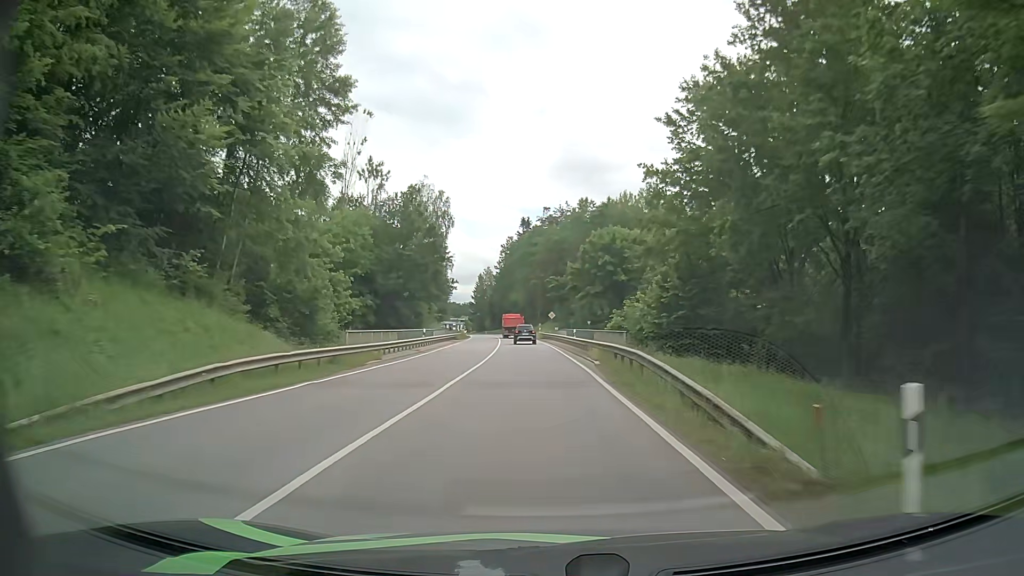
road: secondary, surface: asphalt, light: Day
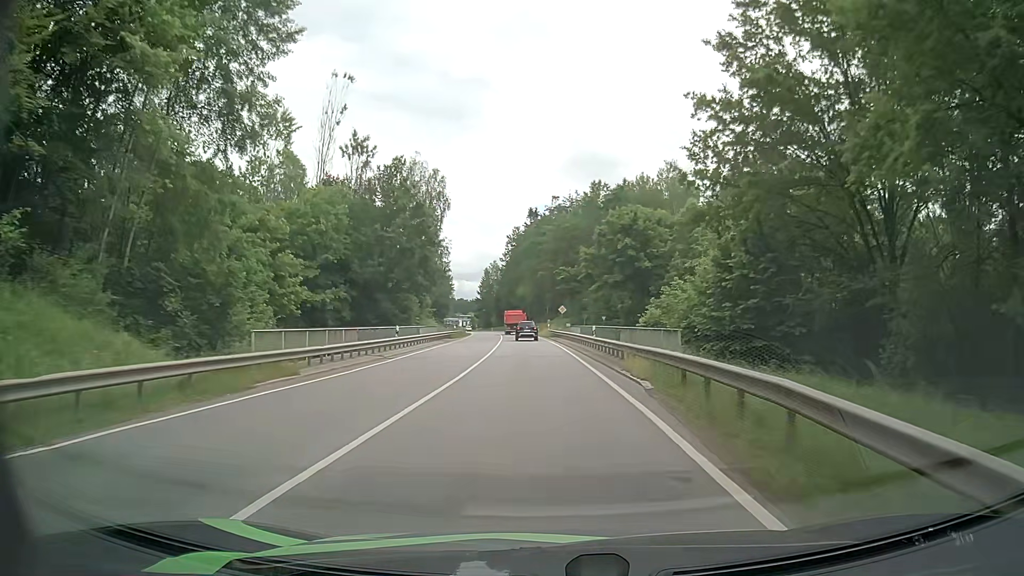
(-0.1, +10.8) m; -1°
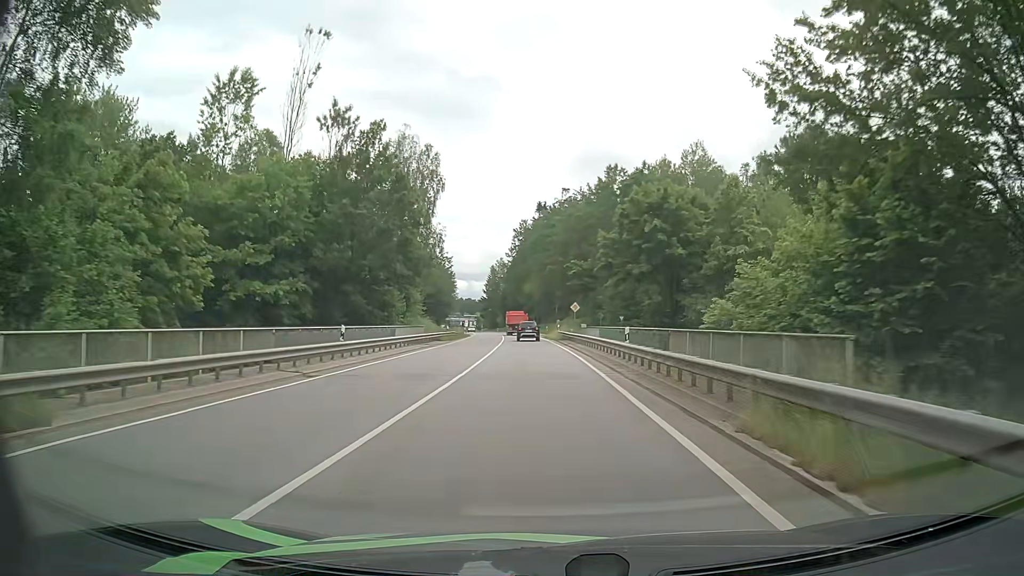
(-0.1, +10.9) m; -1°
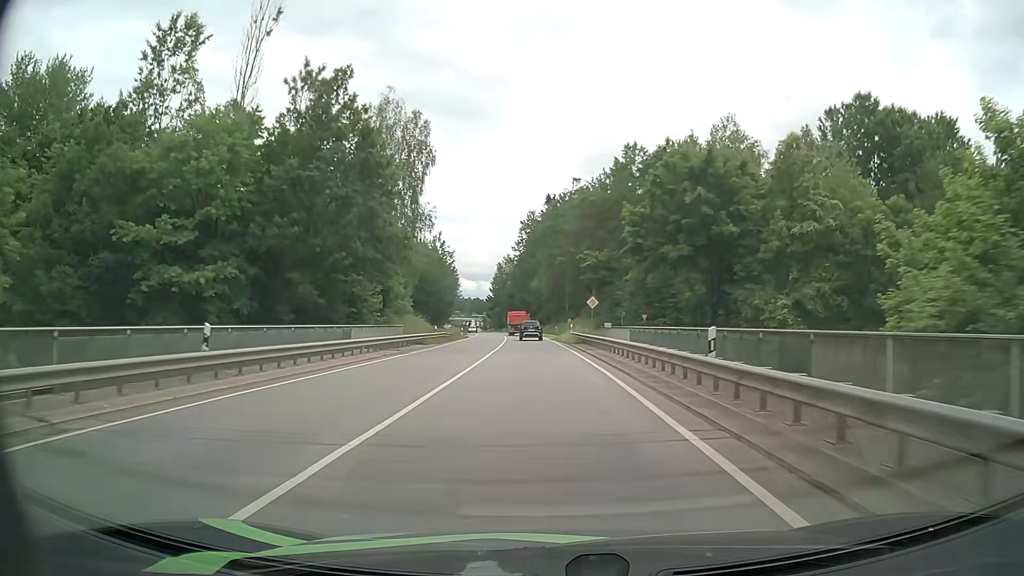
(-0.1, +11.0) m; -1°
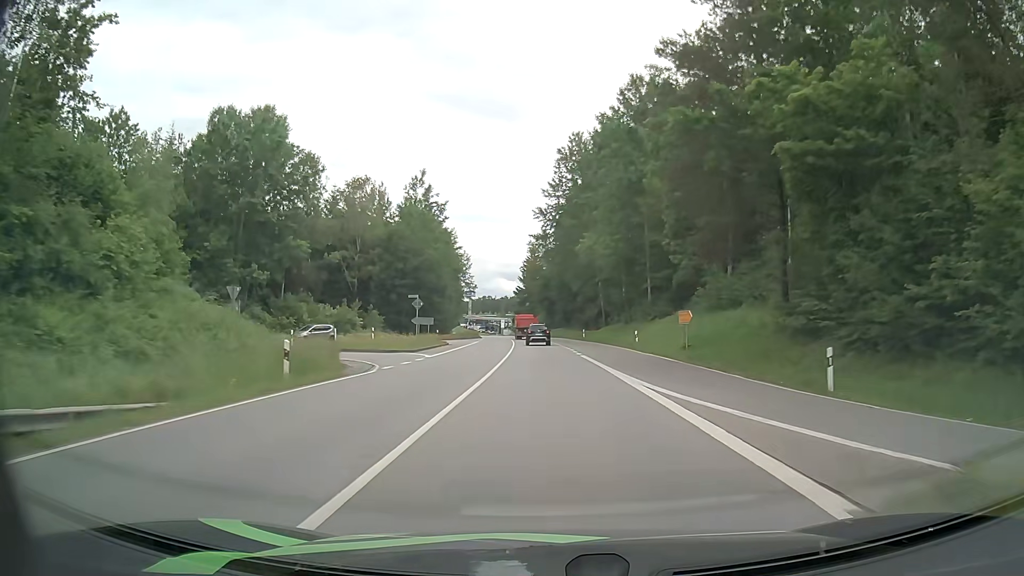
(-1.6, +55.2) m; -4°
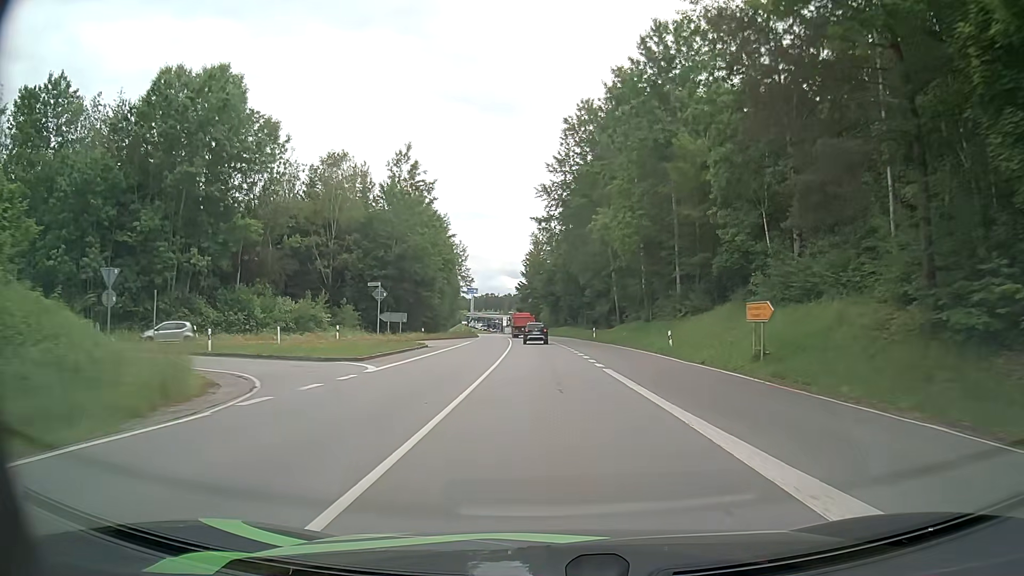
(0.0, +11.2) m; 0°
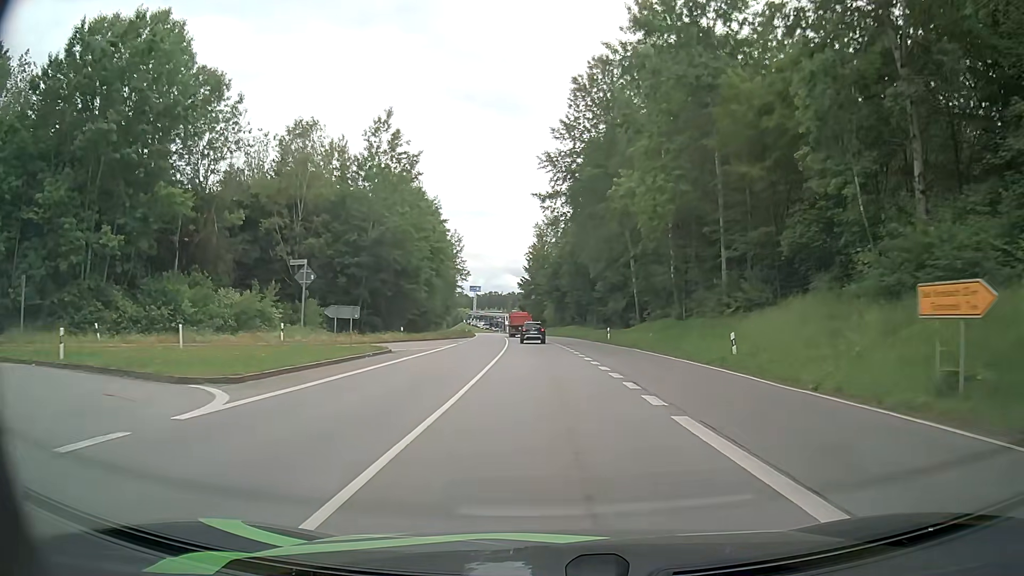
(-0.1, +11.0) m; 0°
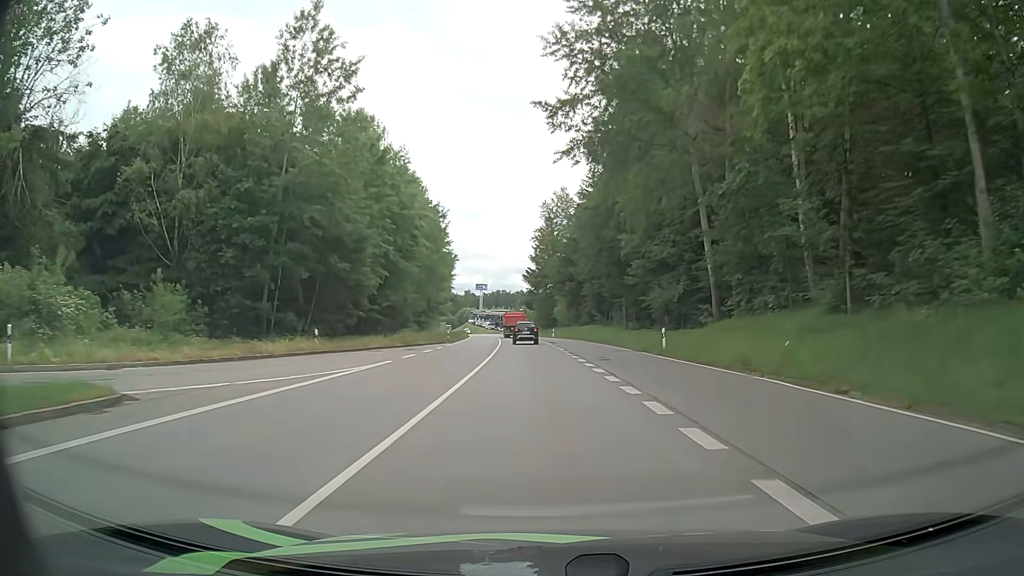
(-0.3, +22.1) m; -1°
